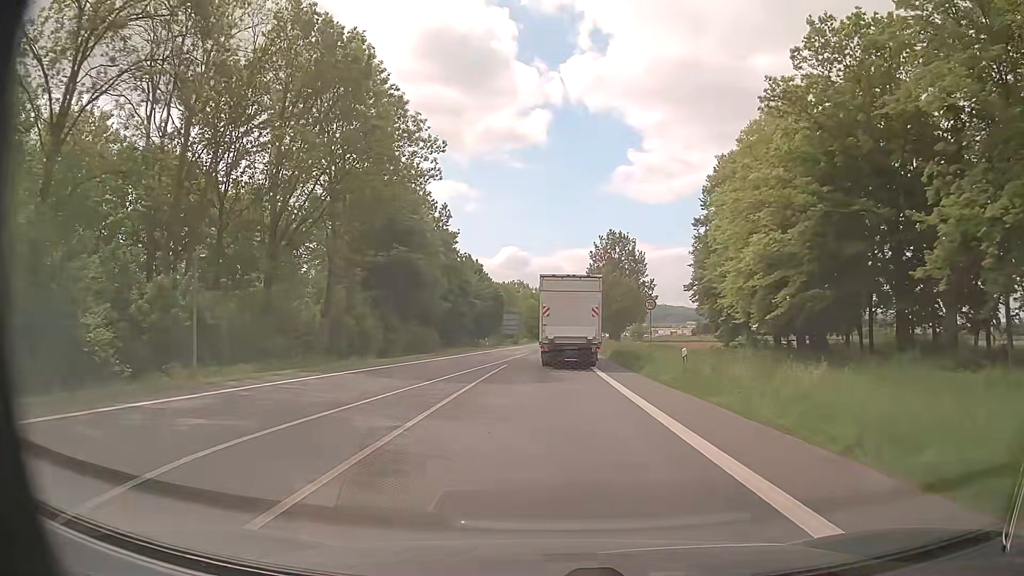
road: primary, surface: asphalt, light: Day
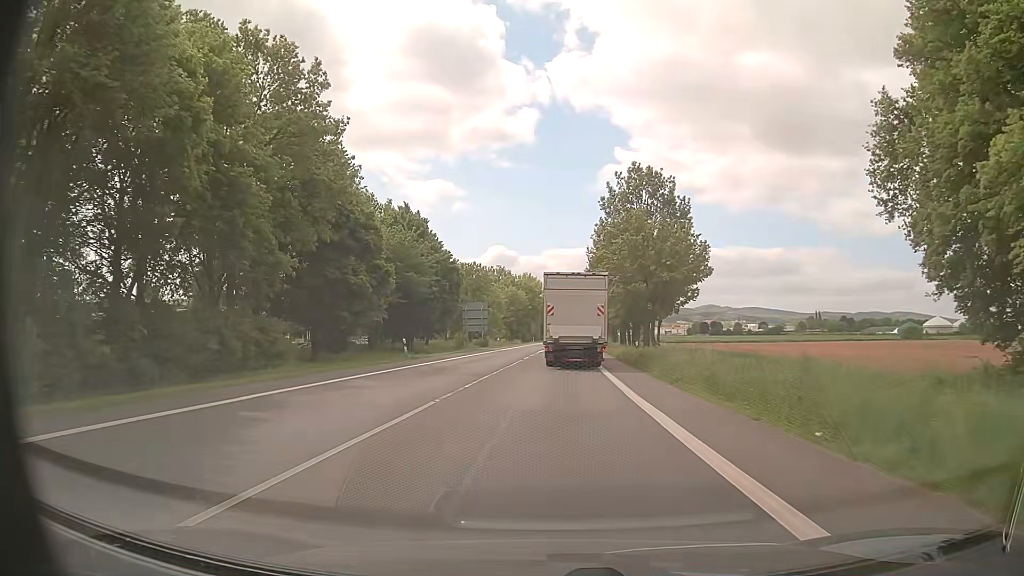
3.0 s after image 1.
(+0.2, +40.2) m; +1°
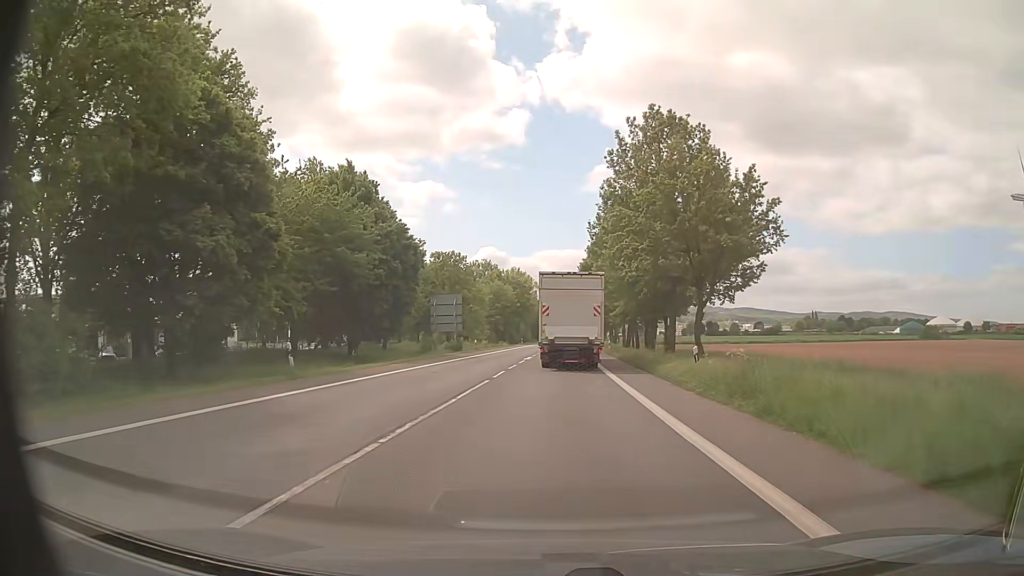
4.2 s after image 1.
(+0.1, +16.6) m; +1°
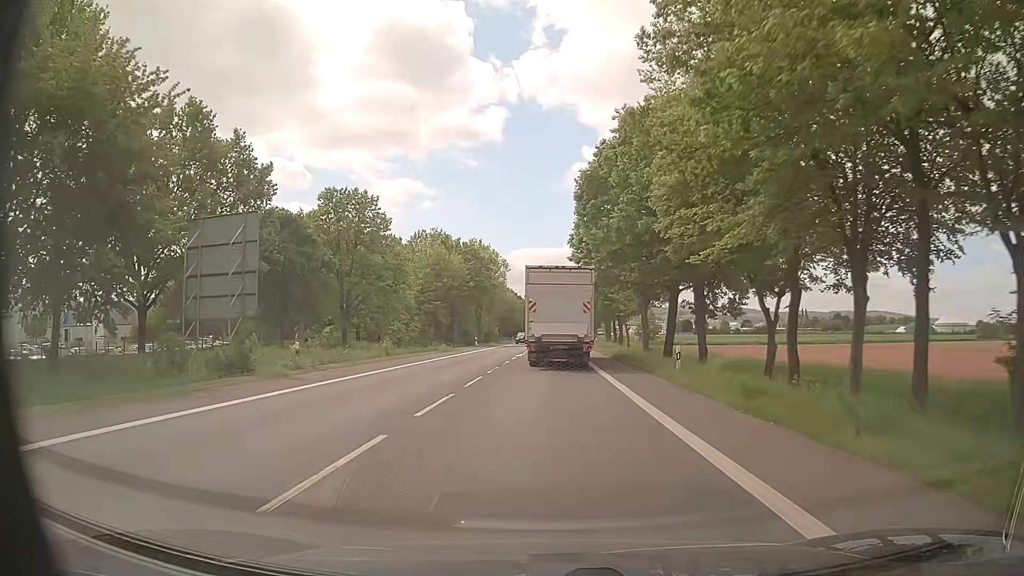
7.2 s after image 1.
(+0.7, +41.7) m; +2°
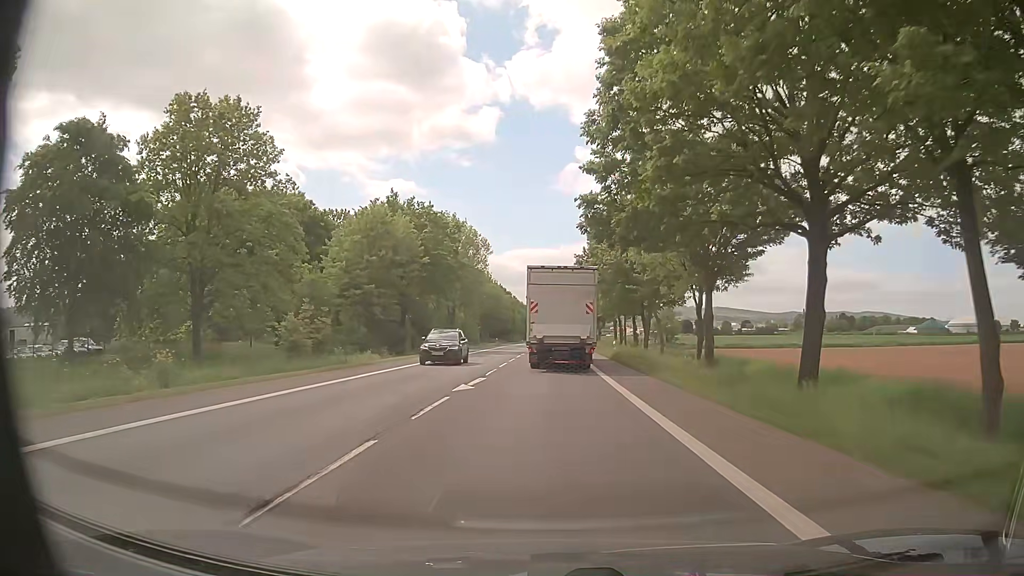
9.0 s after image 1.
(+0.1, +25.0) m; +1°
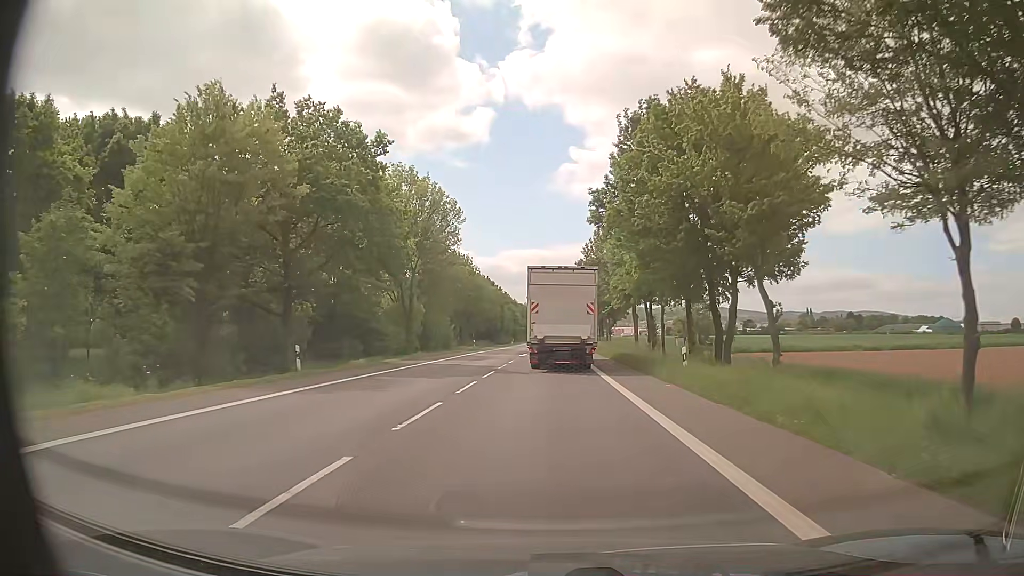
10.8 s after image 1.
(-0.2, +25.2) m; 0°
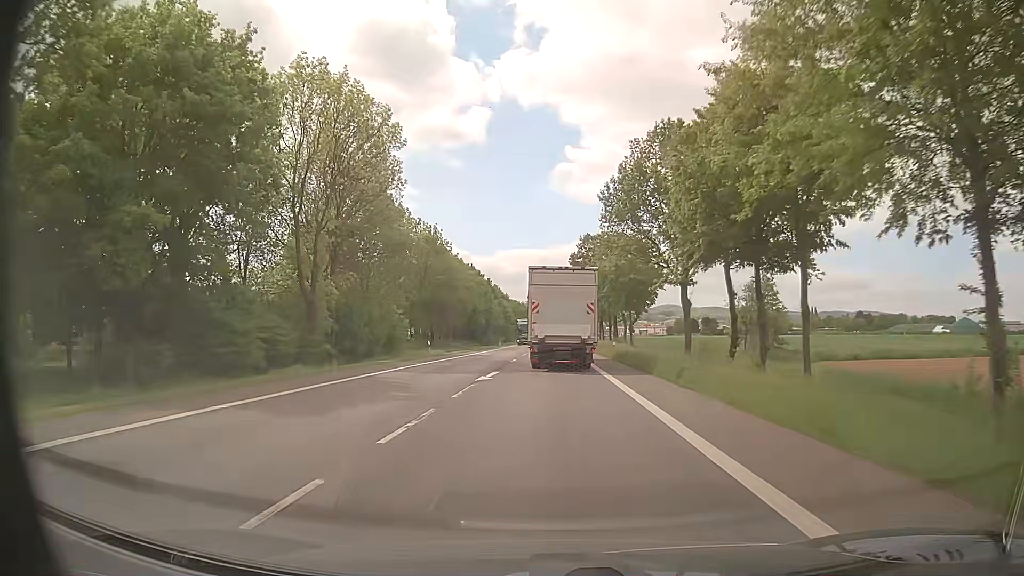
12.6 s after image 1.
(-0.1, +25.8) m; 0°
